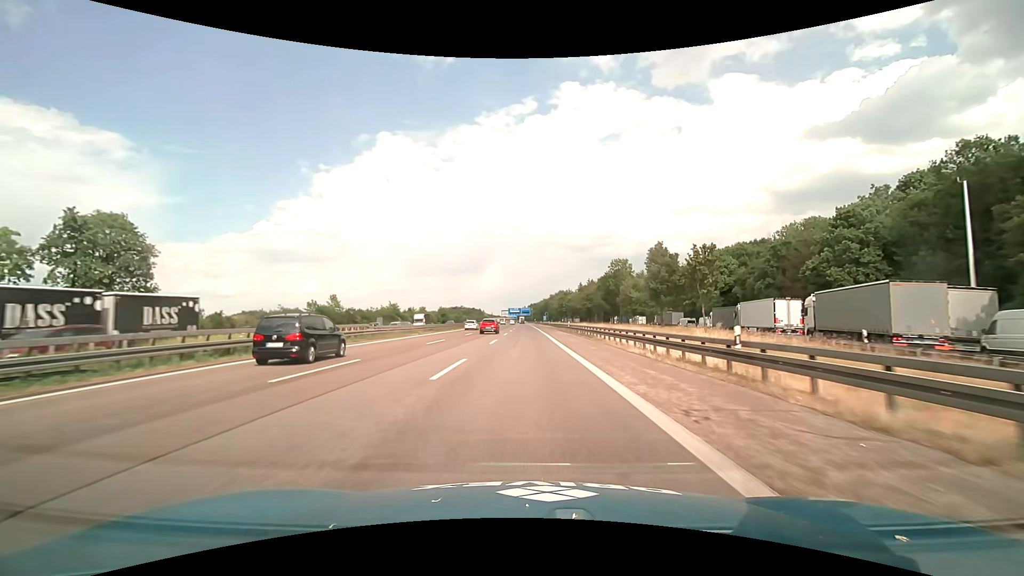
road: motorway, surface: asphalt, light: Day
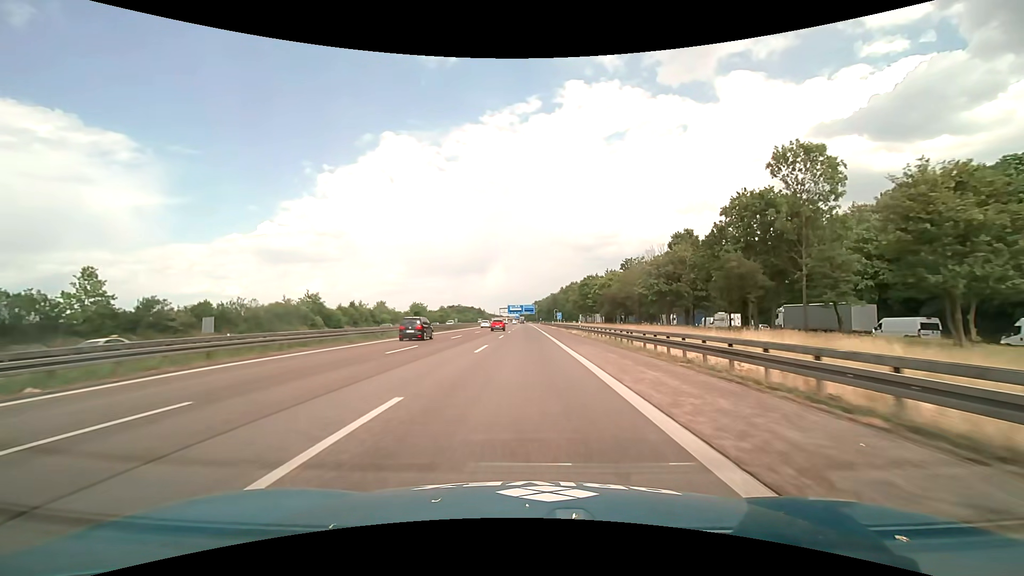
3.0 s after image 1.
(-0.2, +62.4) m; 0°
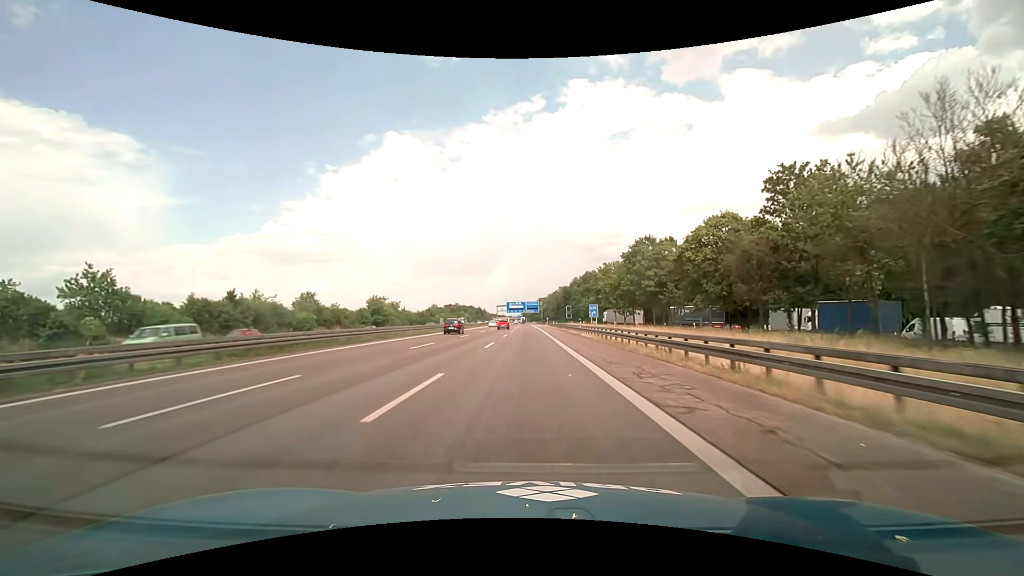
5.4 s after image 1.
(-0.1, +49.9) m; 0°
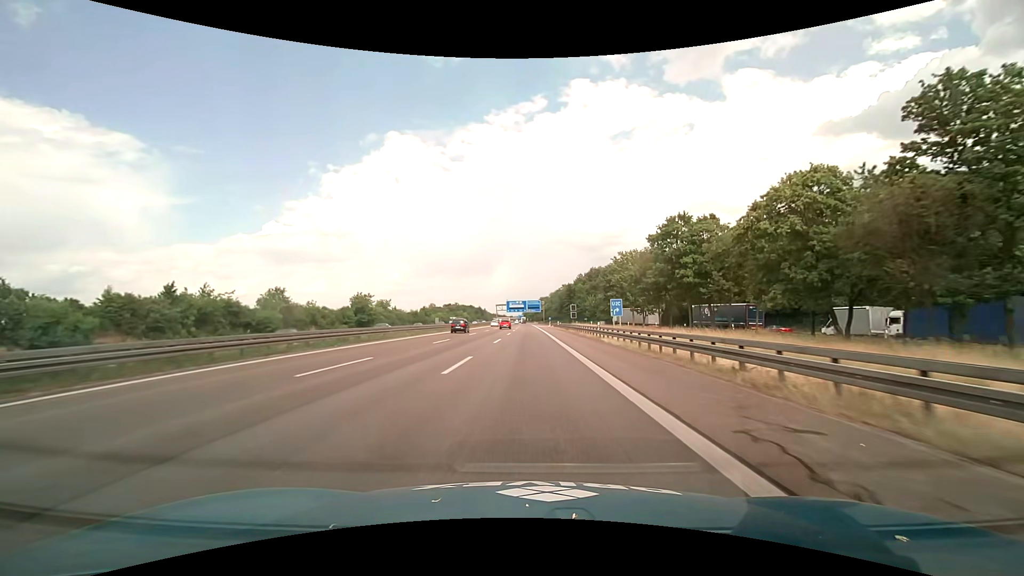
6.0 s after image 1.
(0.0, +12.5) m; 0°
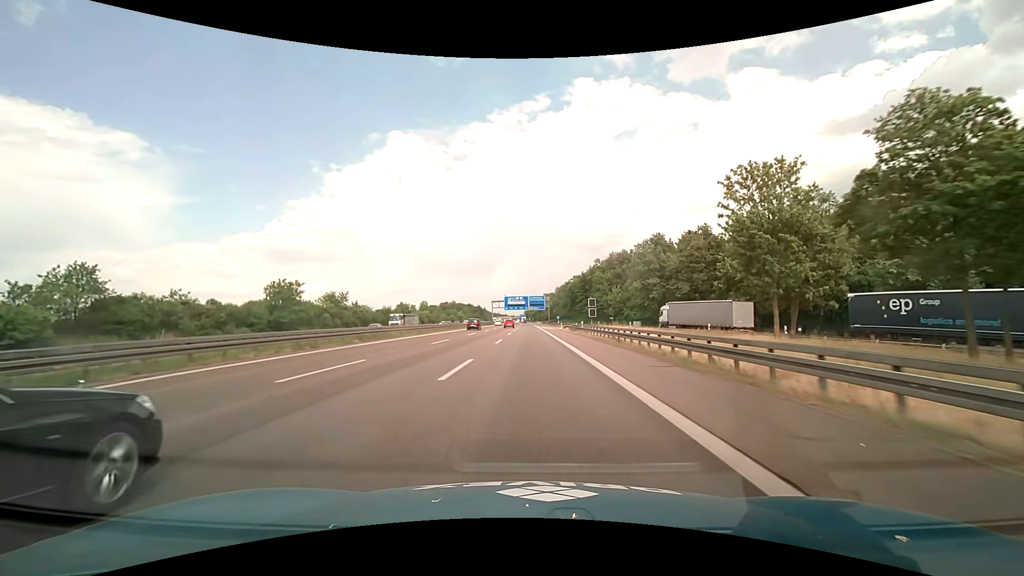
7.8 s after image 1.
(0.0, +37.4) m; 0°
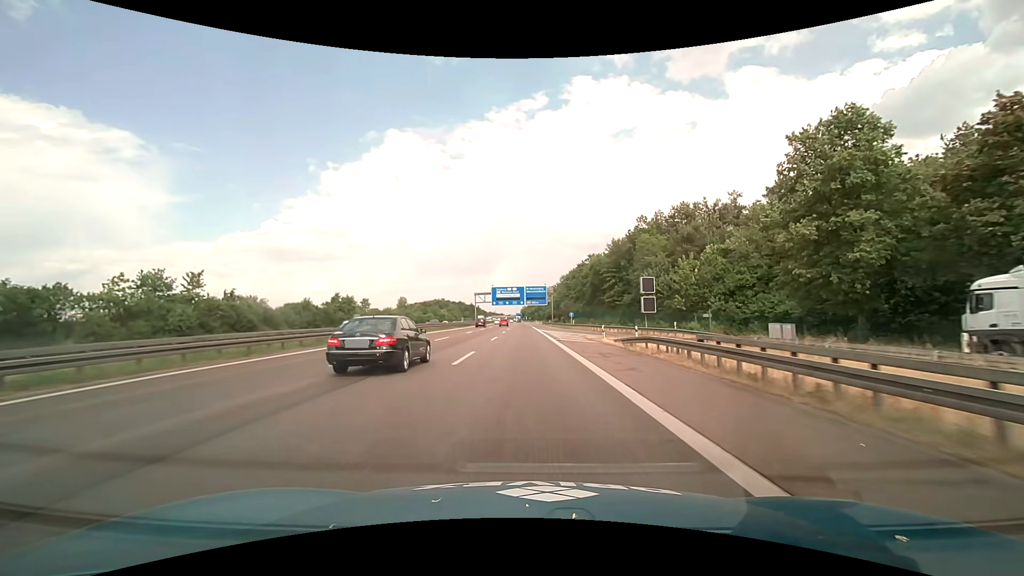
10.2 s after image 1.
(+0.2, +50.0) m; 0°
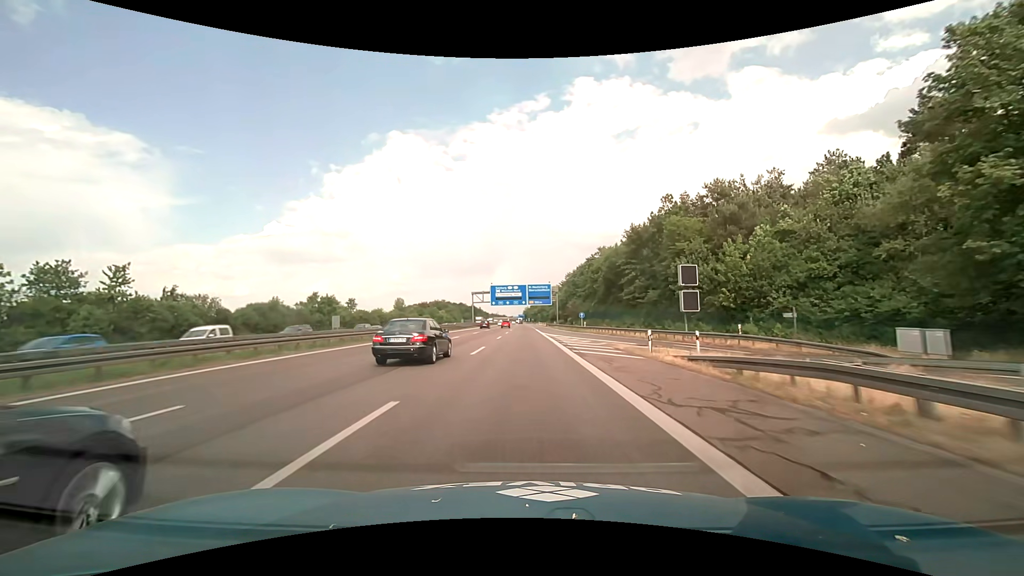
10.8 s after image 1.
(0.0, +12.5) m; 0°
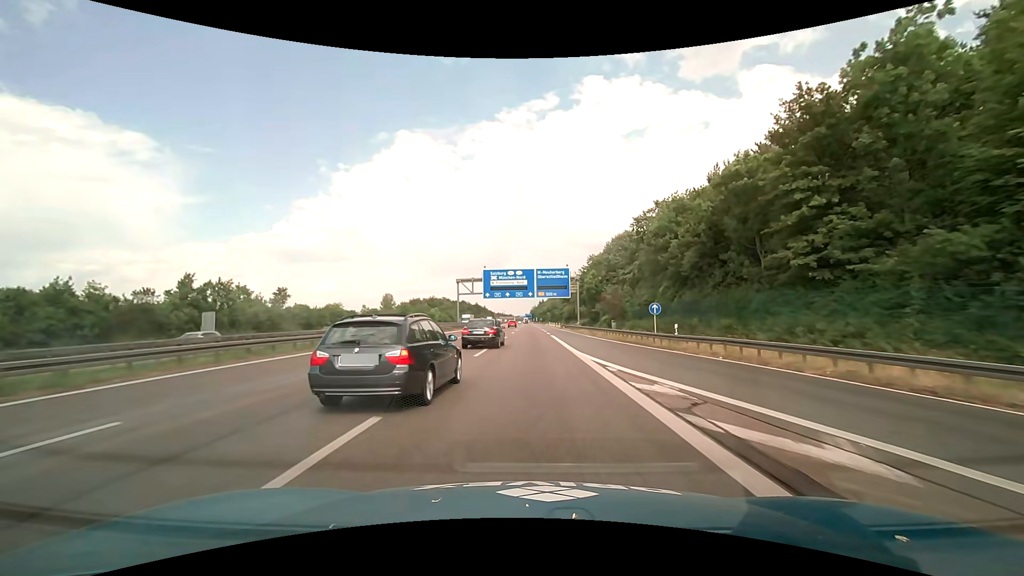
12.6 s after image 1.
(-0.3, +37.5) m; -1°
(0, +10) (0, +20) (0, +30) (0, +40) (0, +50) (0, +60) (0, +70) (0, +80) (0, +90) (0, +100) m
